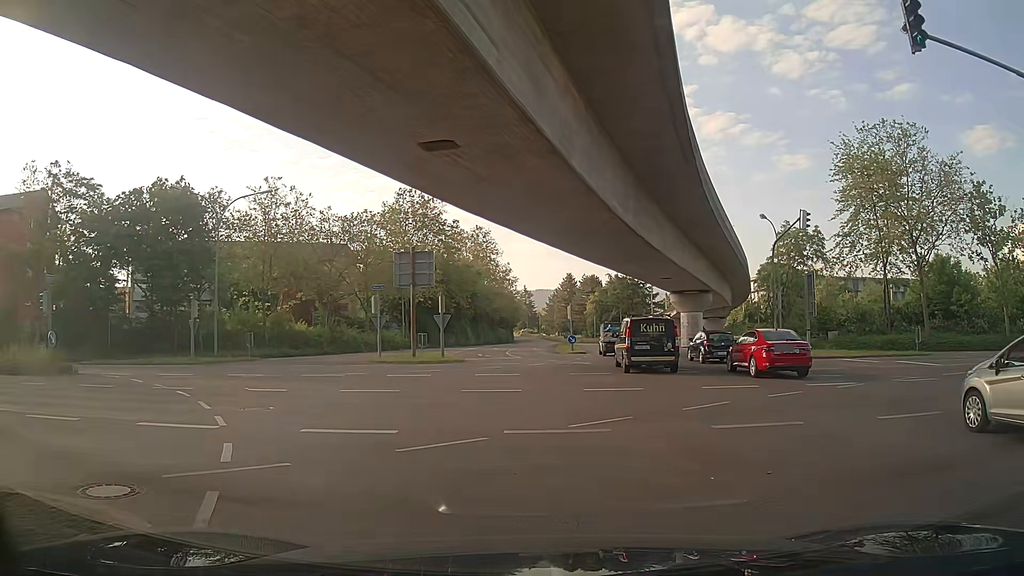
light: Day
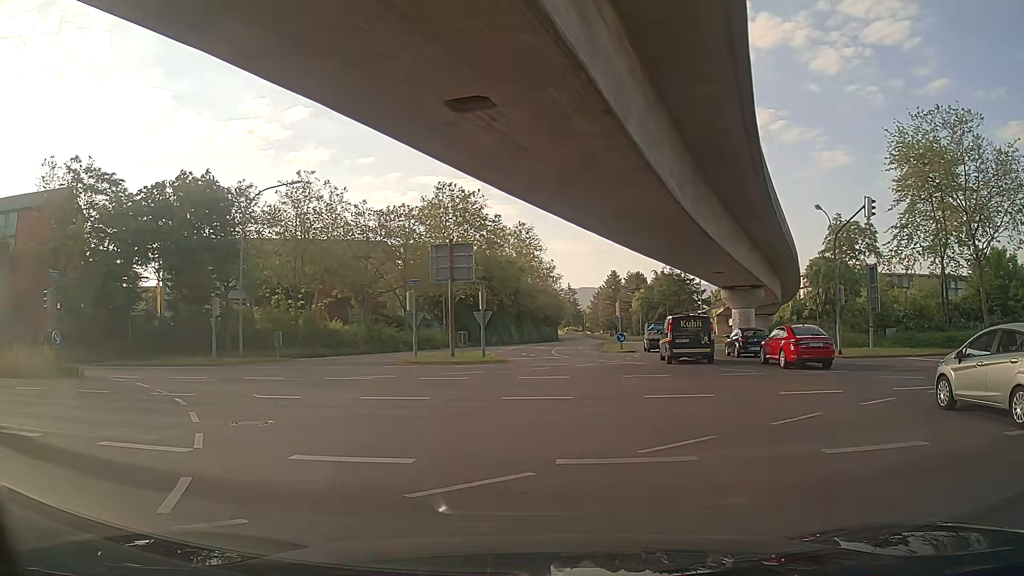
(-0.1, +2.5) m; -4°
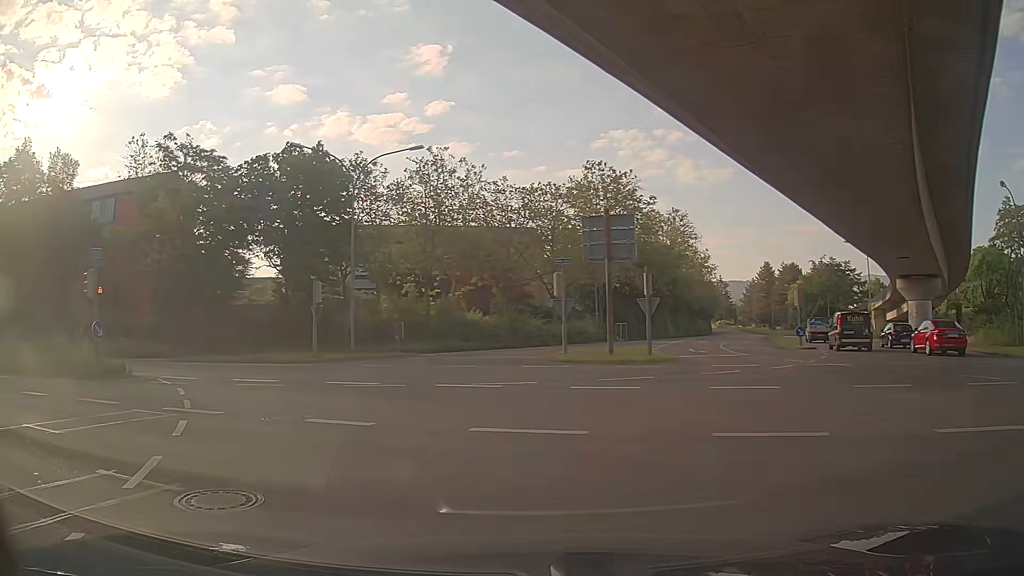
(-0.8, +6.1) m; -14°
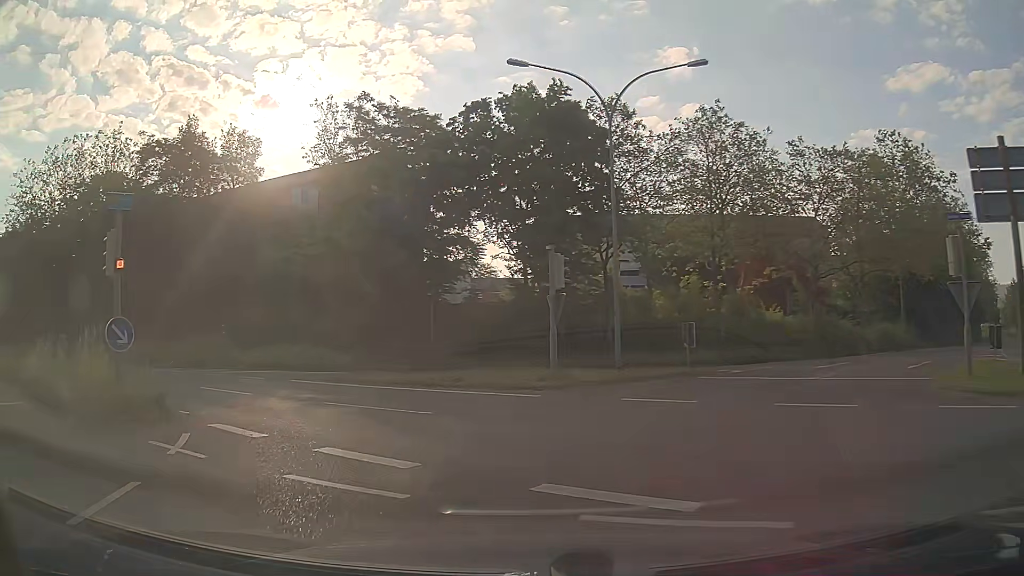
(-2.3, +11.0) m; -23°
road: tertiary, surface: asphalt
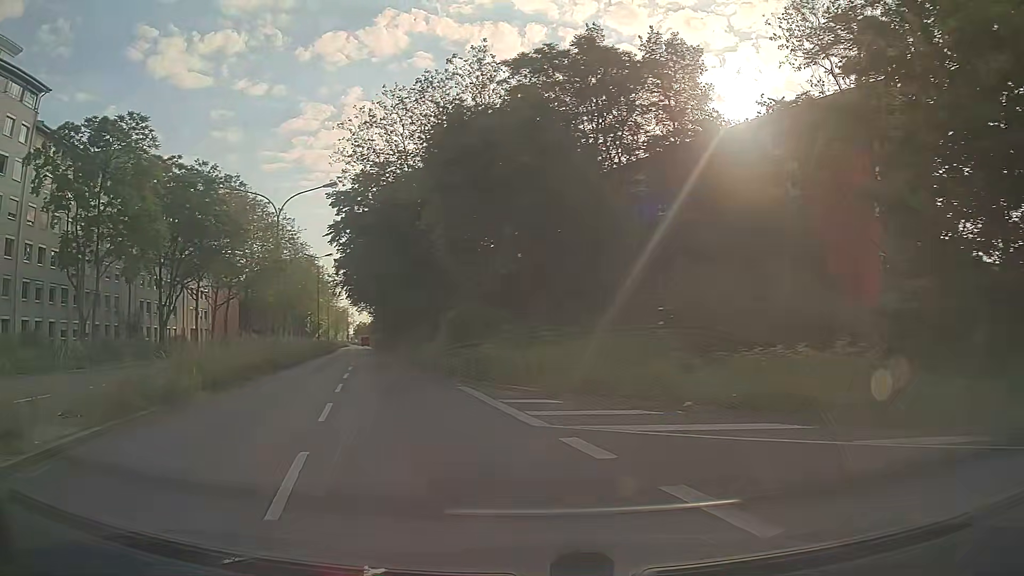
(-5.9, +16.4) m; -40°
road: secondary
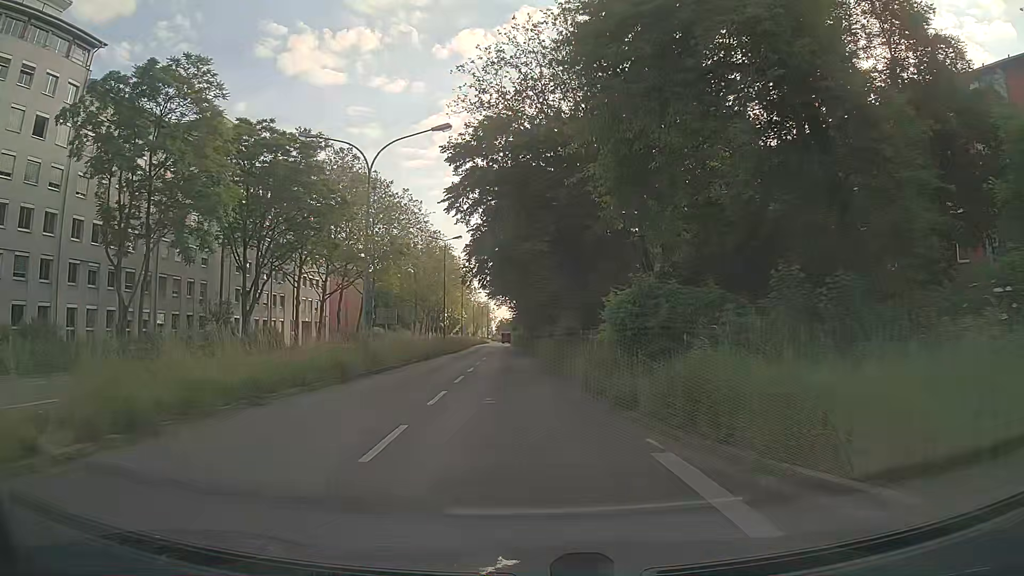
(-1.2, +10.1) m; -11°
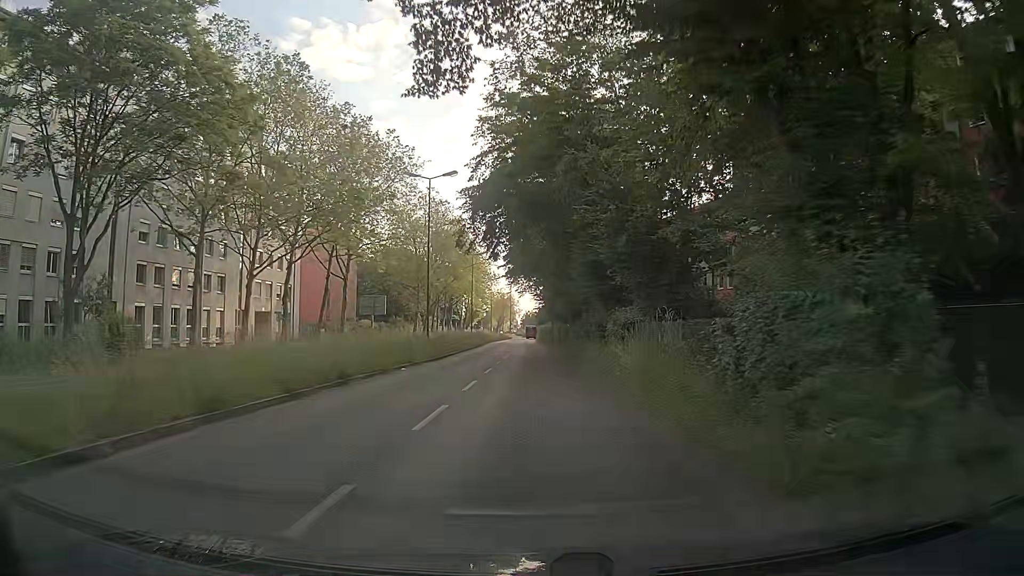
(-0.6, +22.5) m; -3°
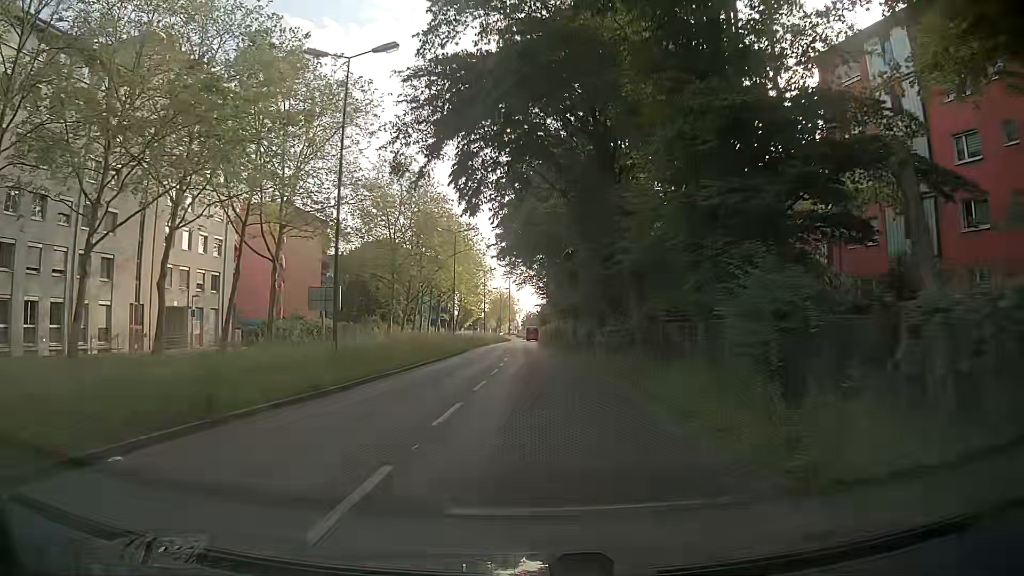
(+0.1, +17.4) m; +1°
(0, +10) (0, +20) (0, +30) (0, +40) (-1, +50) (-1, +60) (-2, +70) (-2, +80) (-2, +90) (-2, +100) m
